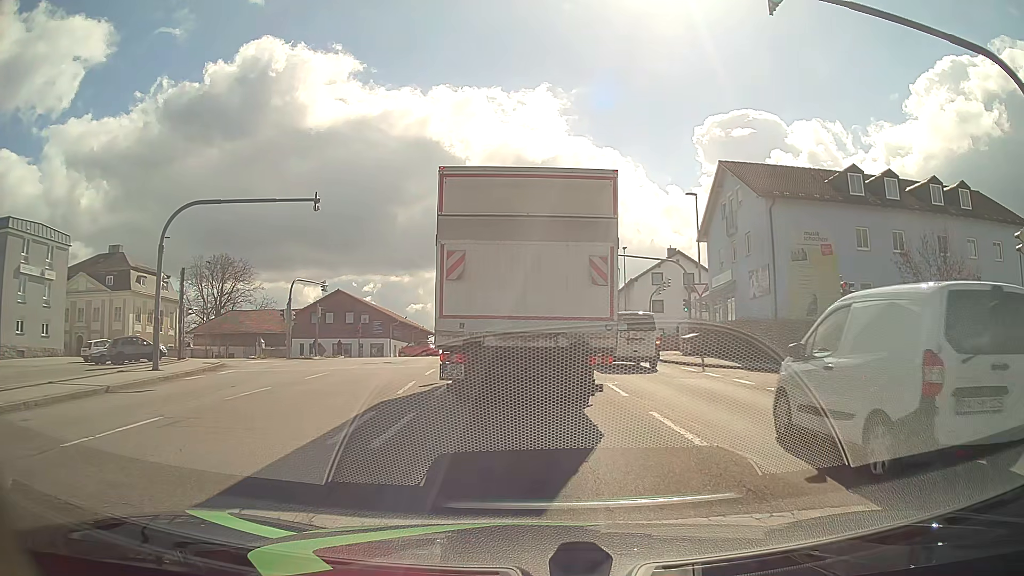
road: tertiary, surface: asphalt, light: Day
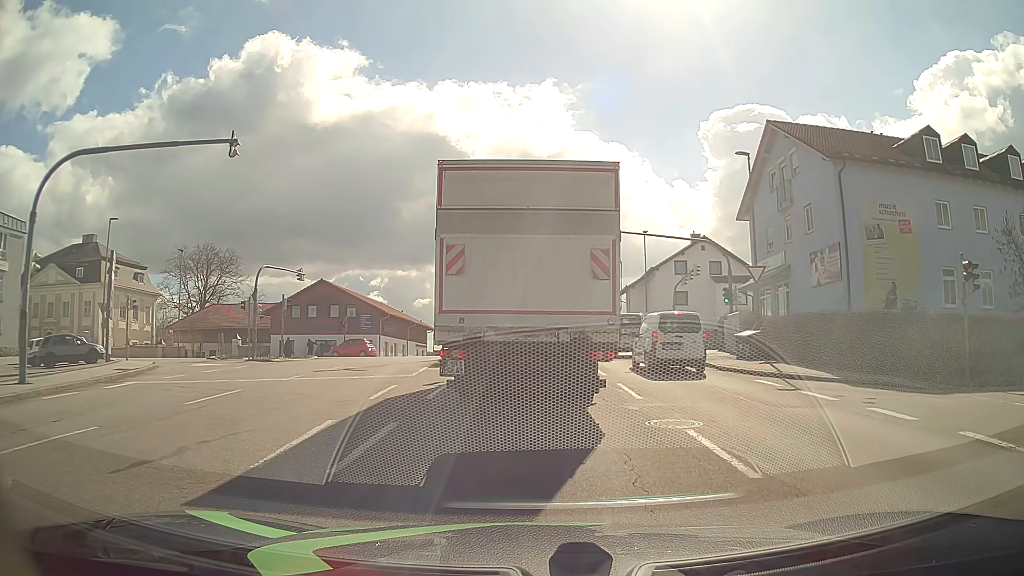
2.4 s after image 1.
(0.0, +7.6) m; -1°
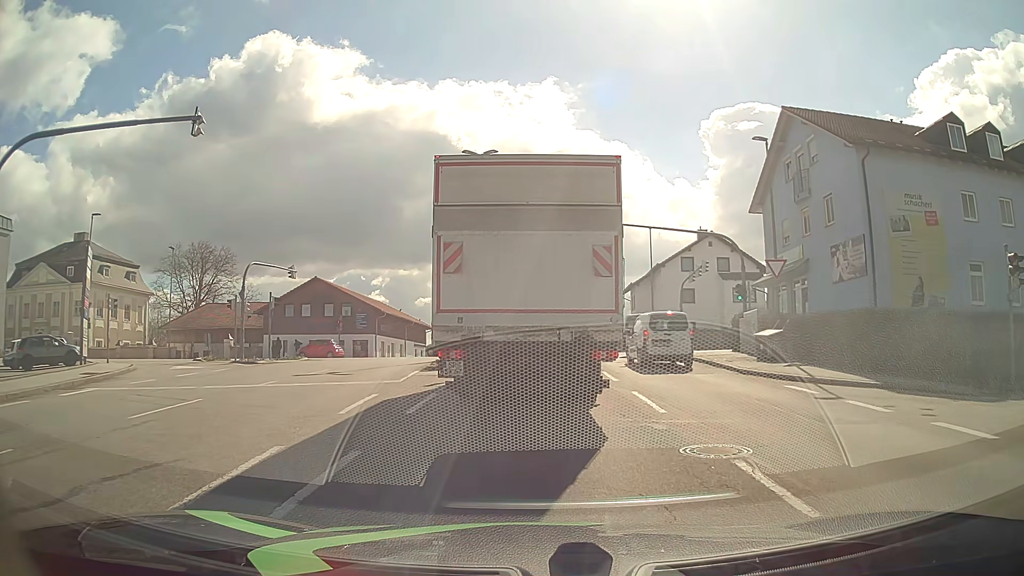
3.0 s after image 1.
(0.0, +2.1) m; 0°
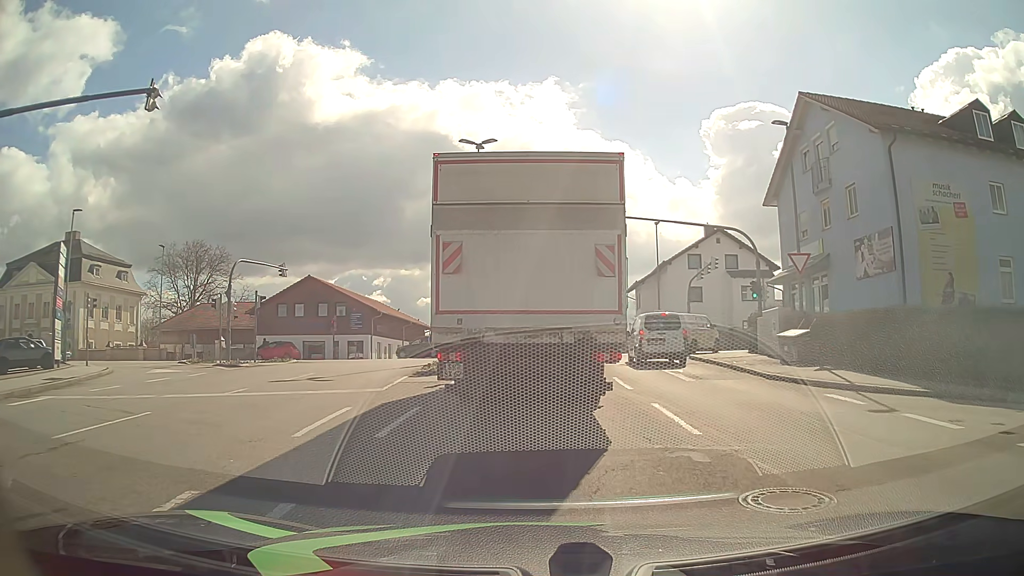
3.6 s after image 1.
(0.0, +2.1) m; -1°
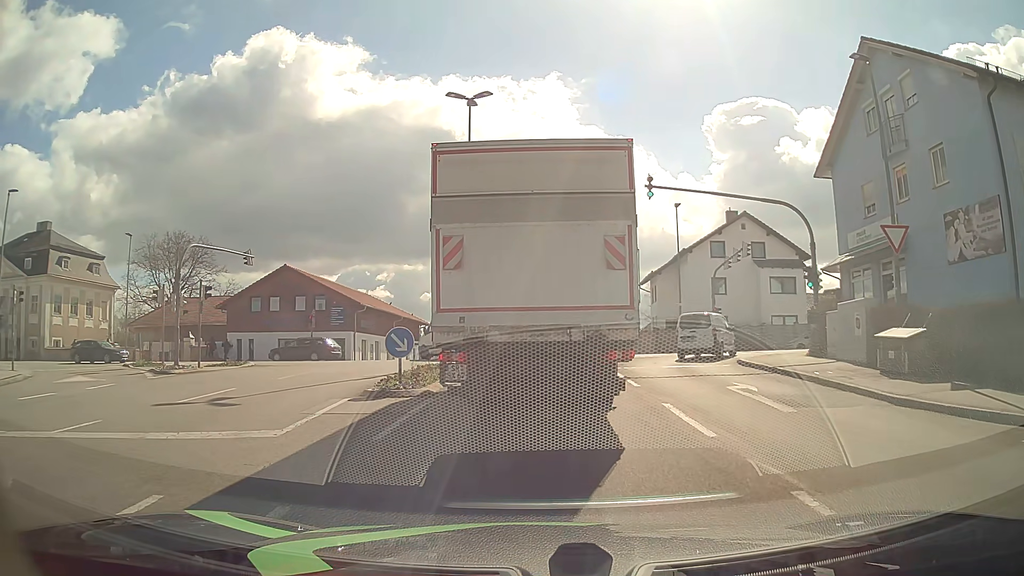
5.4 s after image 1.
(0.0, +6.2) m; +1°
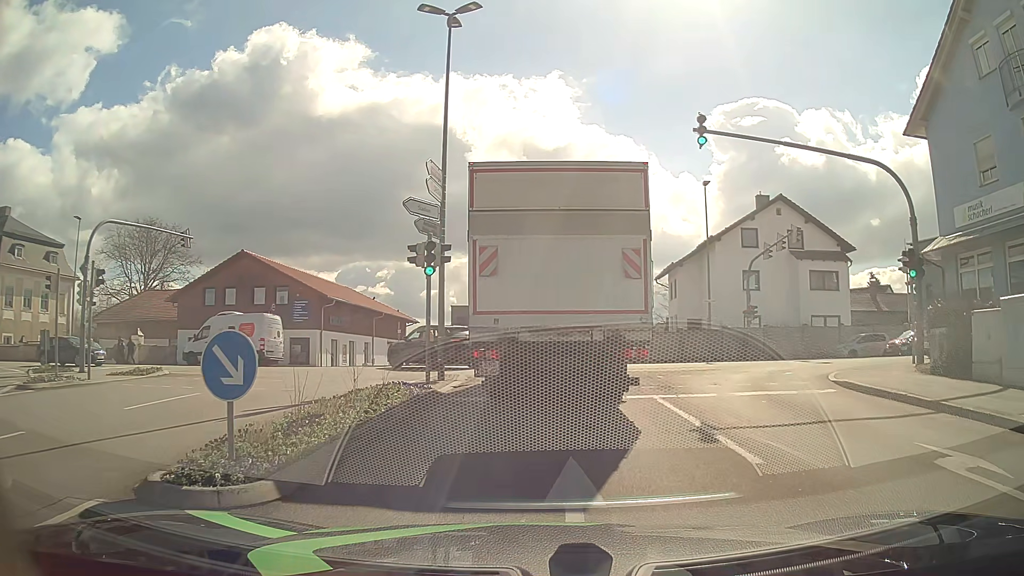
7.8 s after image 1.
(-0.1, +7.6) m; 0°
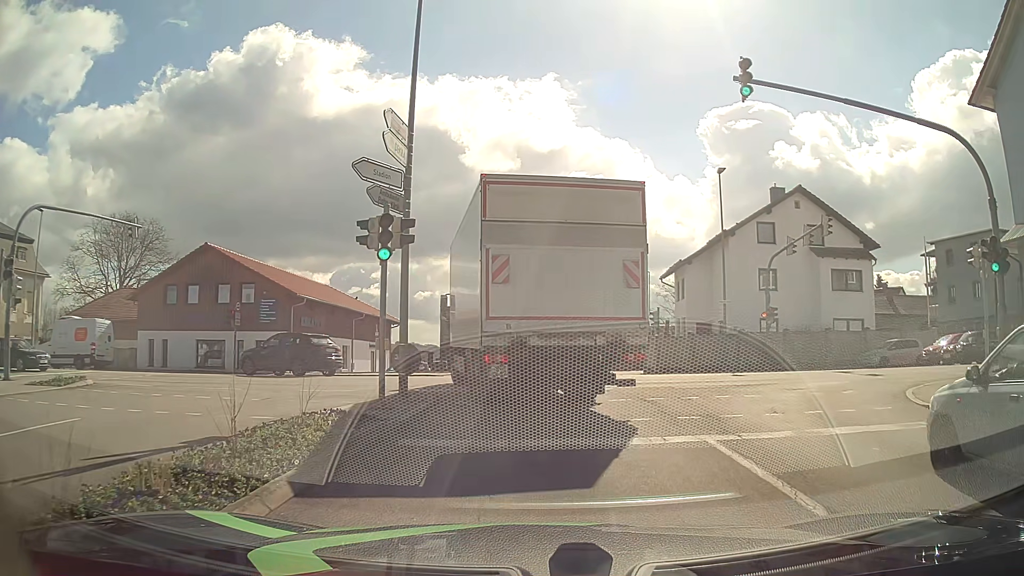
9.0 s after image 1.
(0.0, +4.3) m; -1°
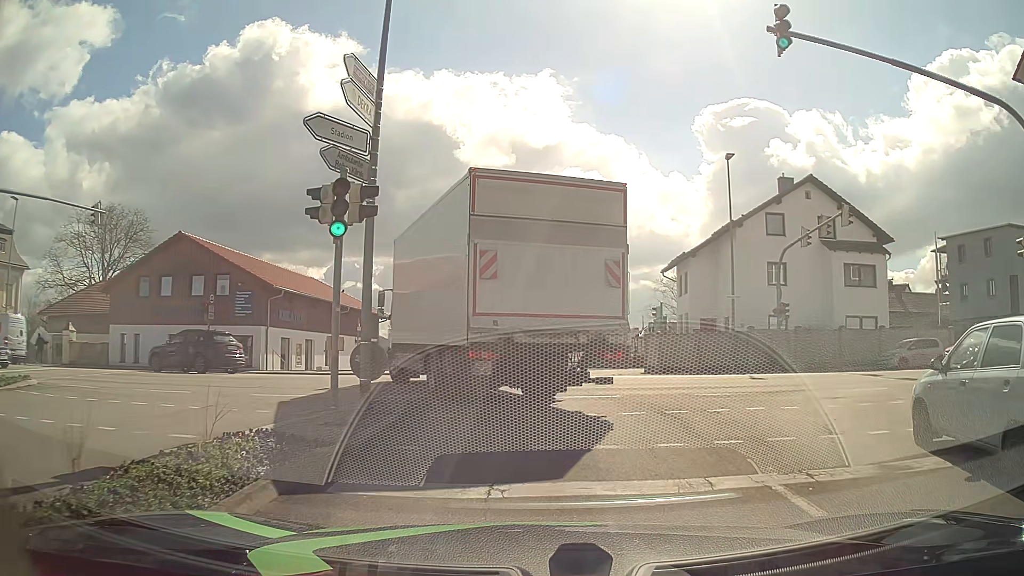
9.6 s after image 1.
(+0.1, +2.5) m; +2°
(0, +10) (-2, +20) (-10, +25) (-19, +27) (-29, +28) (-39, +28) (-49, +28) (-59, +28) (-69, +28) (-79, +29) m
